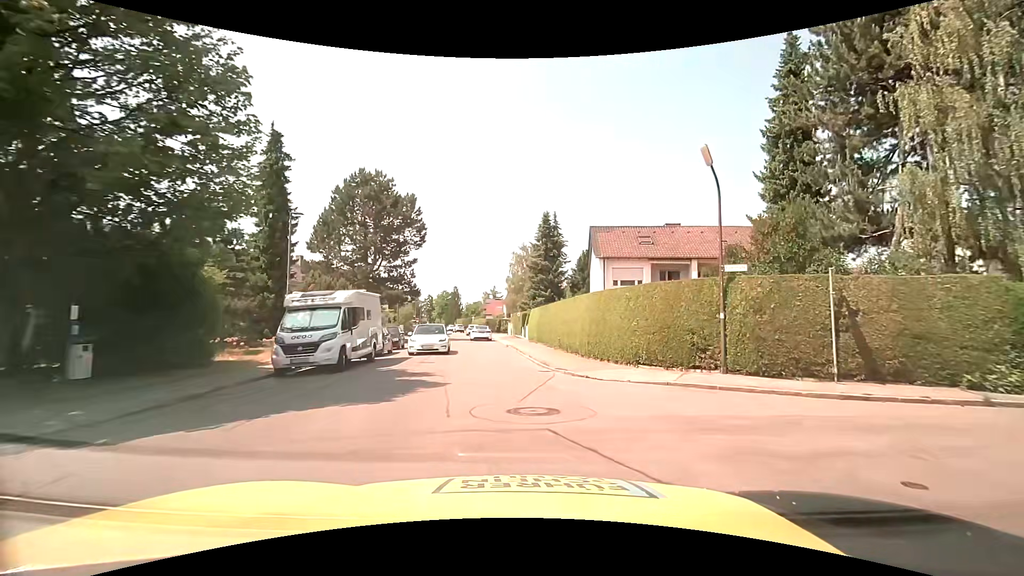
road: residential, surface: asphalt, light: Day
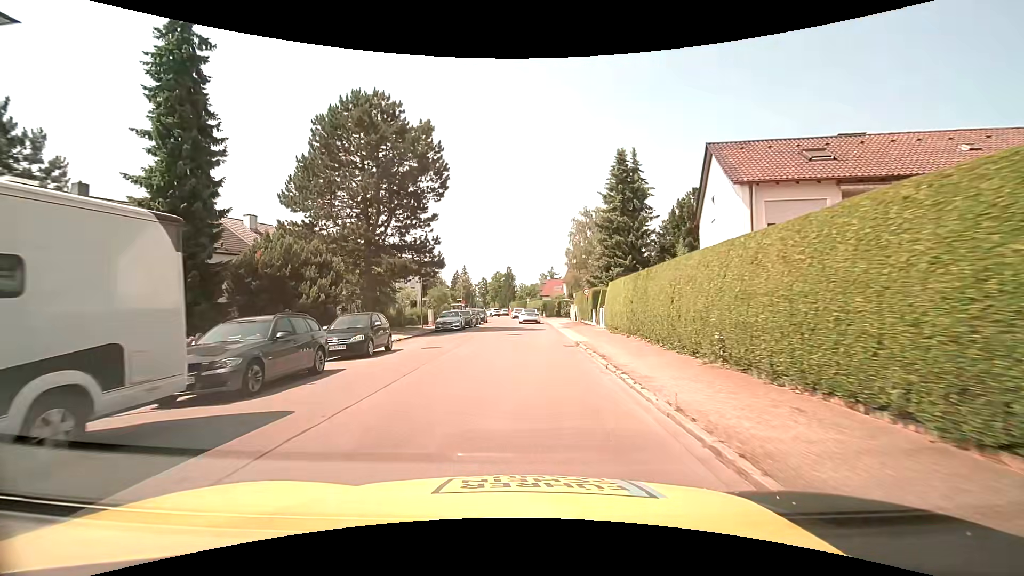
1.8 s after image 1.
(-0.3, +15.5) m; -5°
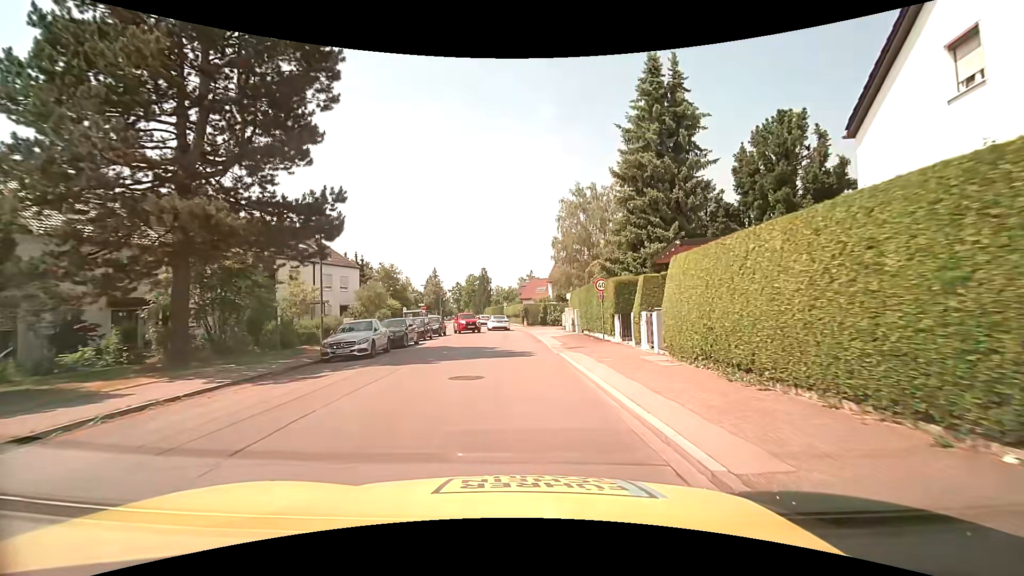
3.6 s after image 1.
(+0.3, +16.3) m; +3°
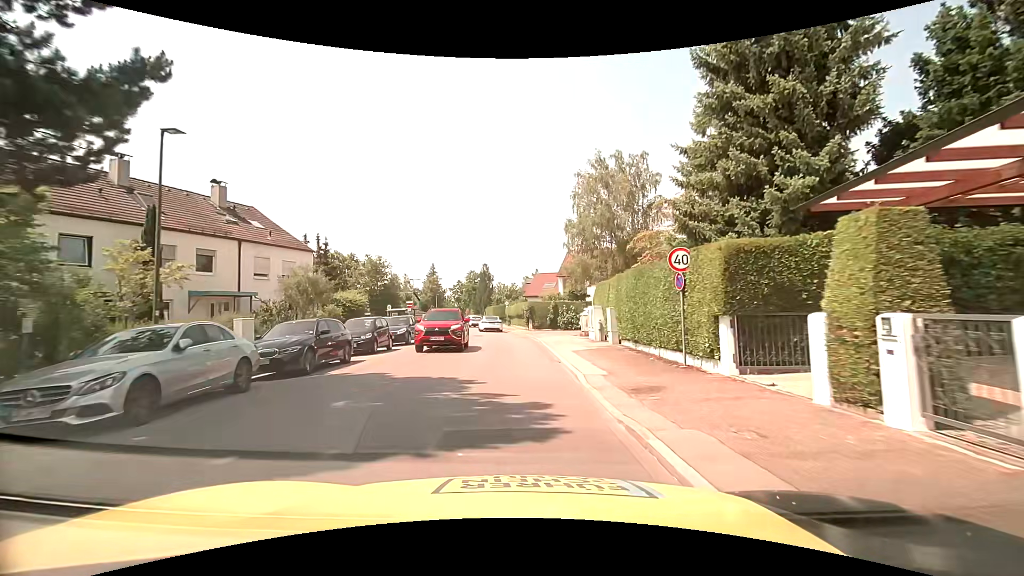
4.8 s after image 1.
(-0.1, +11.1) m; -1°
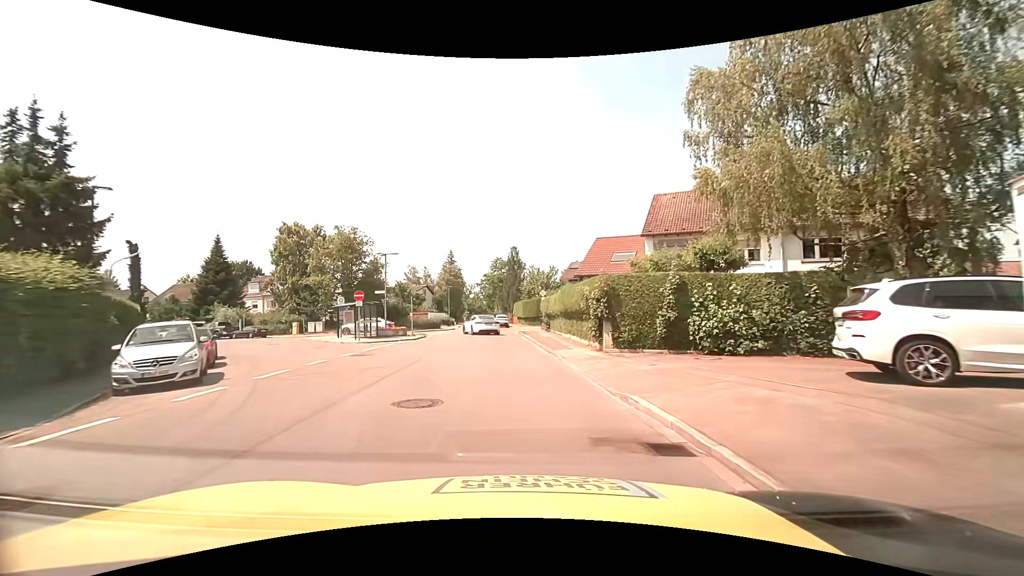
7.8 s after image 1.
(-0.7, +27.4) m; -4°
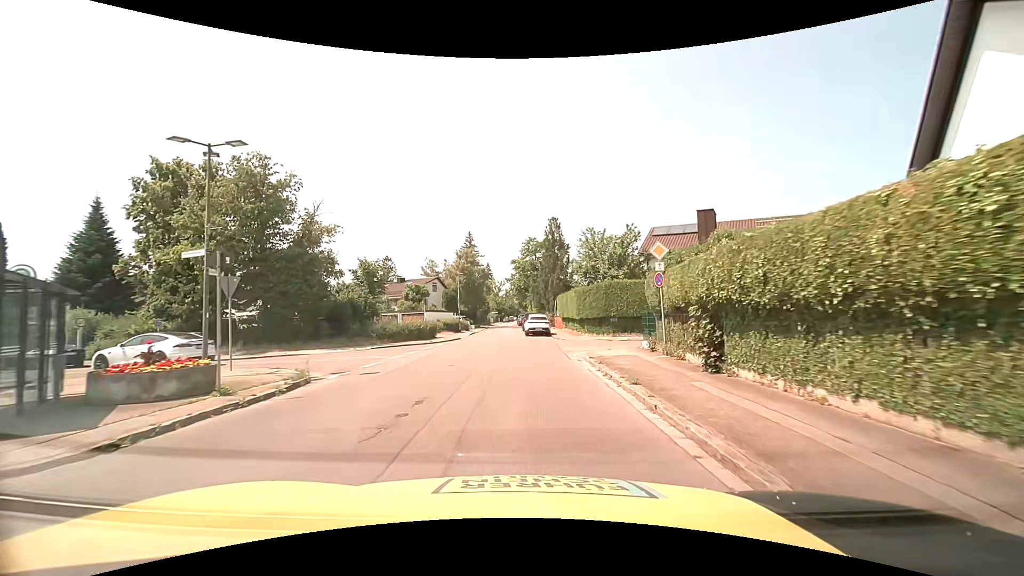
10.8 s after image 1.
(-1.1, +26.5) m; -3°
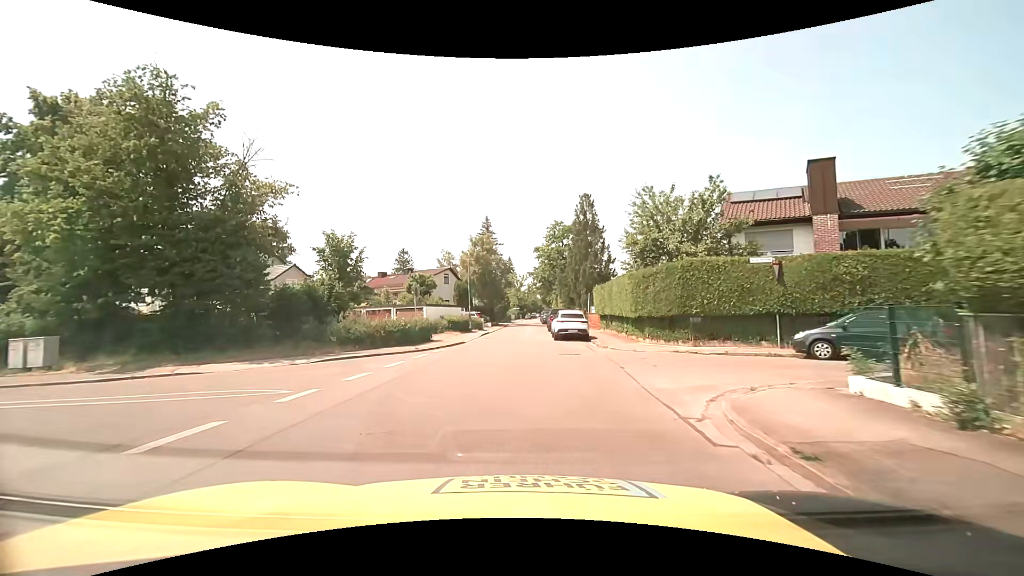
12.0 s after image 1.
(-0.3, +10.5) m; -3°
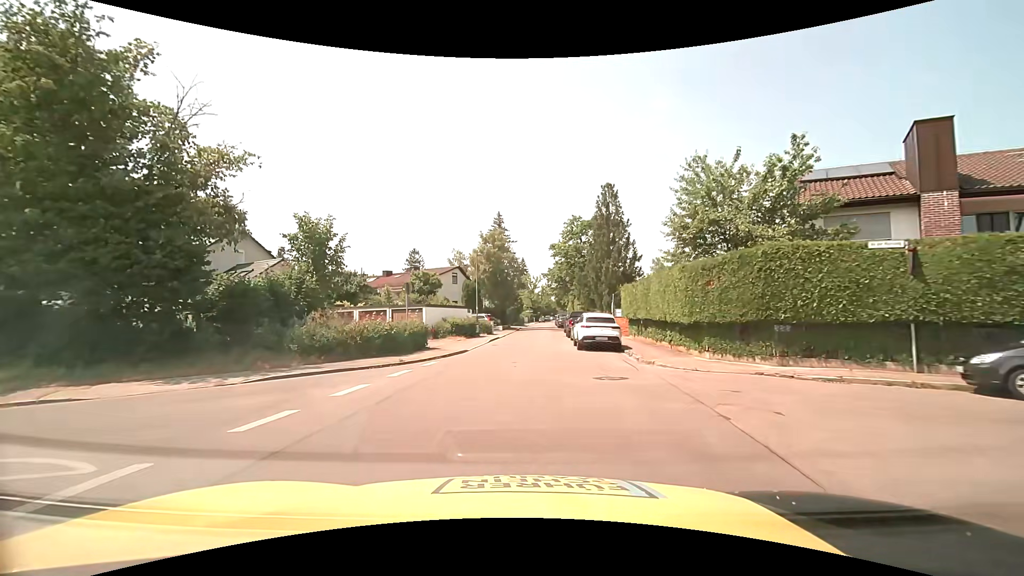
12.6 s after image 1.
(-0.1, +5.2) m; -2°
(0, +10) (0, +20) (0, +30) (+1, +40) (+1, +50) (+1, +60) (+2, +70) (+3, +80) (+3, +90) (+4, +100) m
